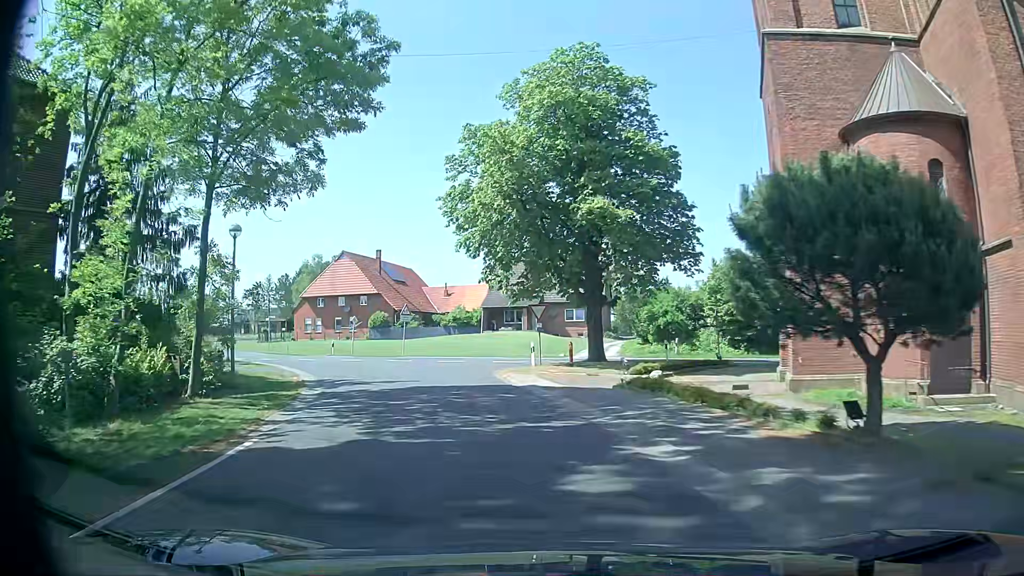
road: residential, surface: asphalt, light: Day
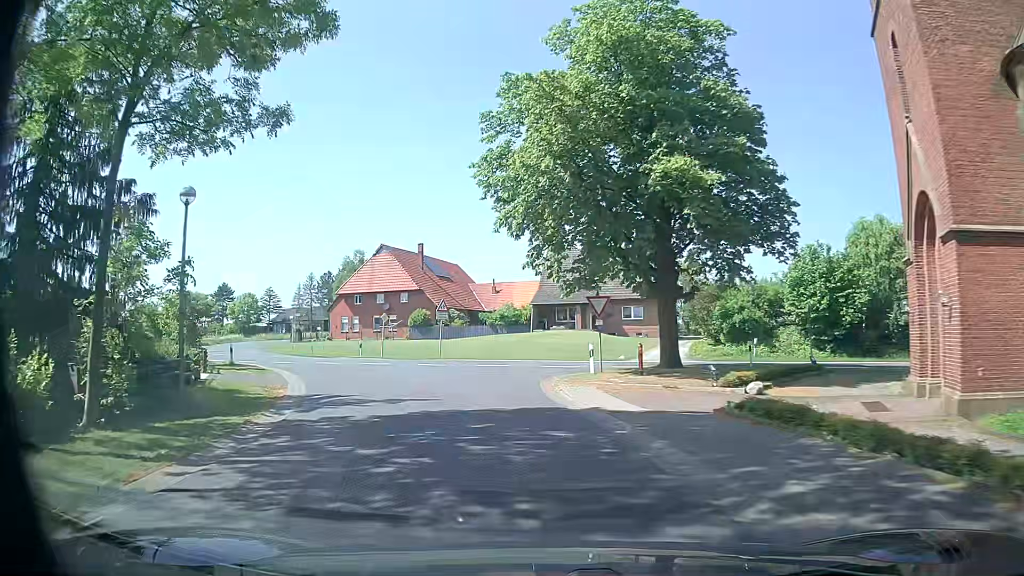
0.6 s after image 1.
(-0.3, +5.6) m; -5°
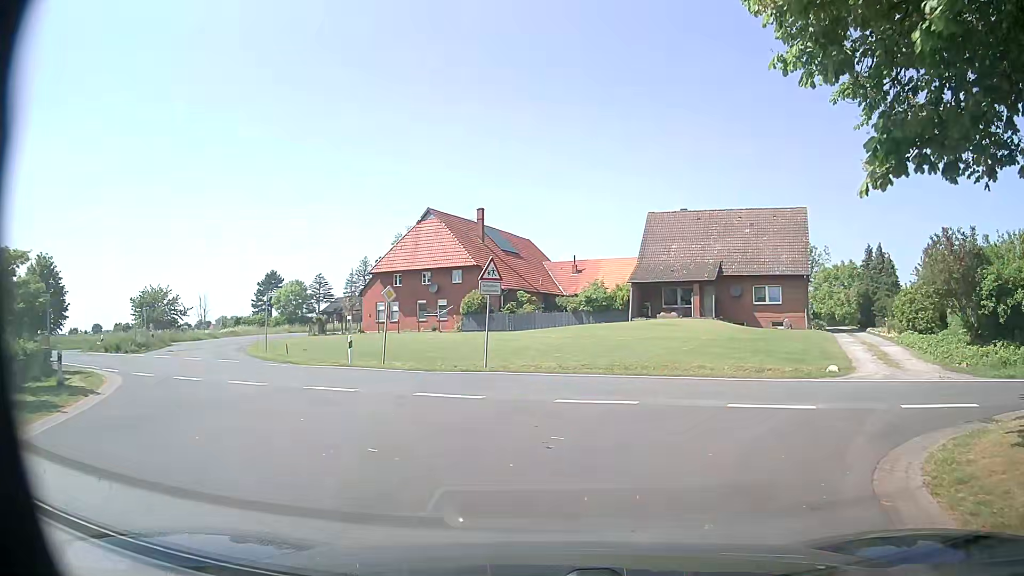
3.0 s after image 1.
(-1.8, +17.7) m; -7°
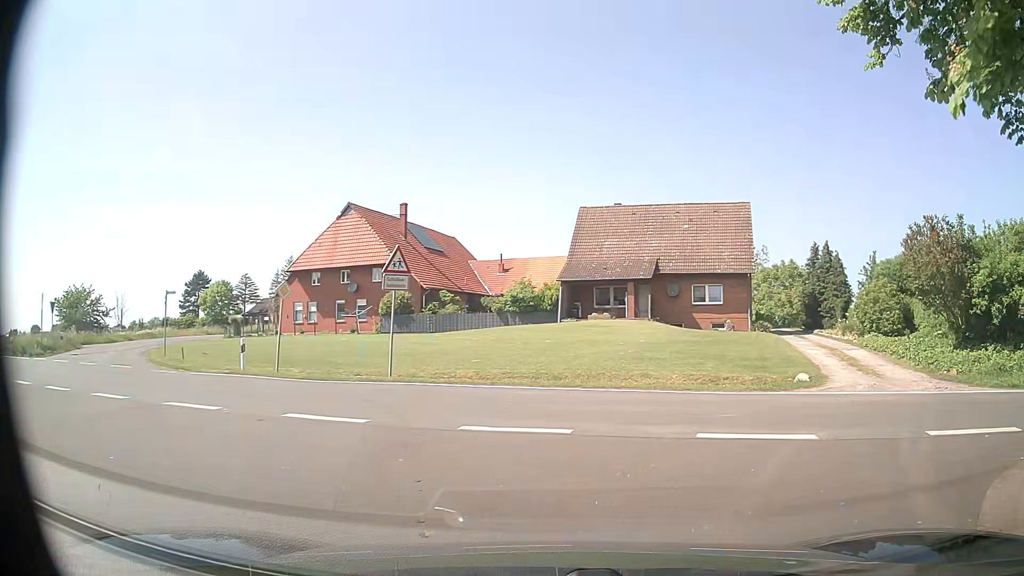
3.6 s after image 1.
(+0.1, +3.0) m; +6°
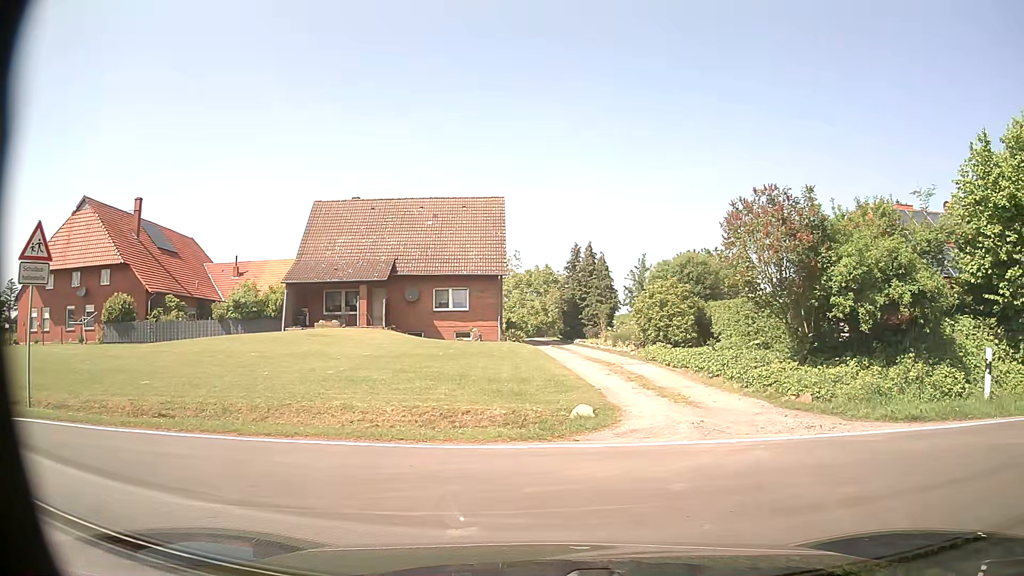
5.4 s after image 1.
(+0.8, +5.1) m; +19°
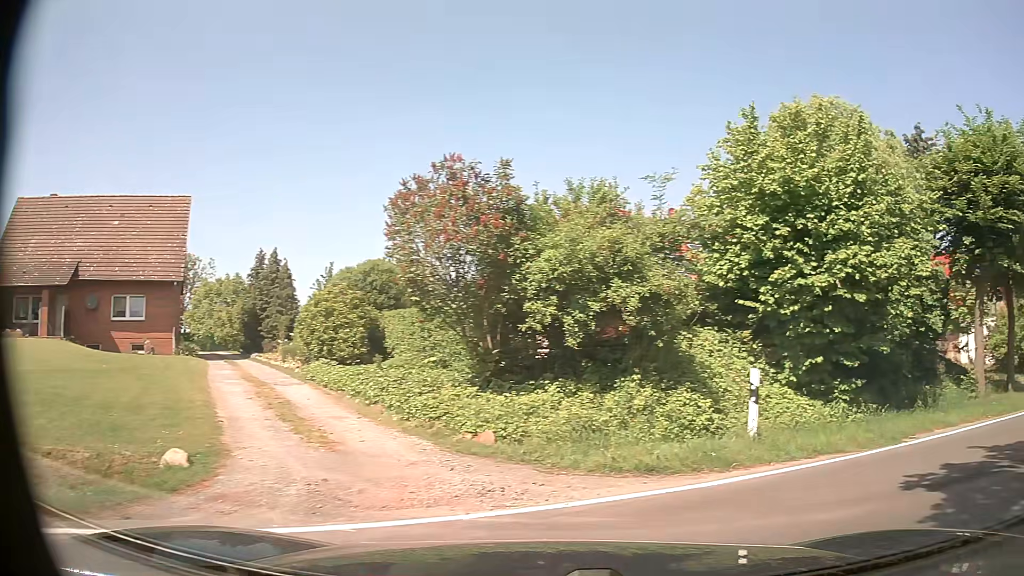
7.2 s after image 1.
(+0.8, +3.5) m; +26°
